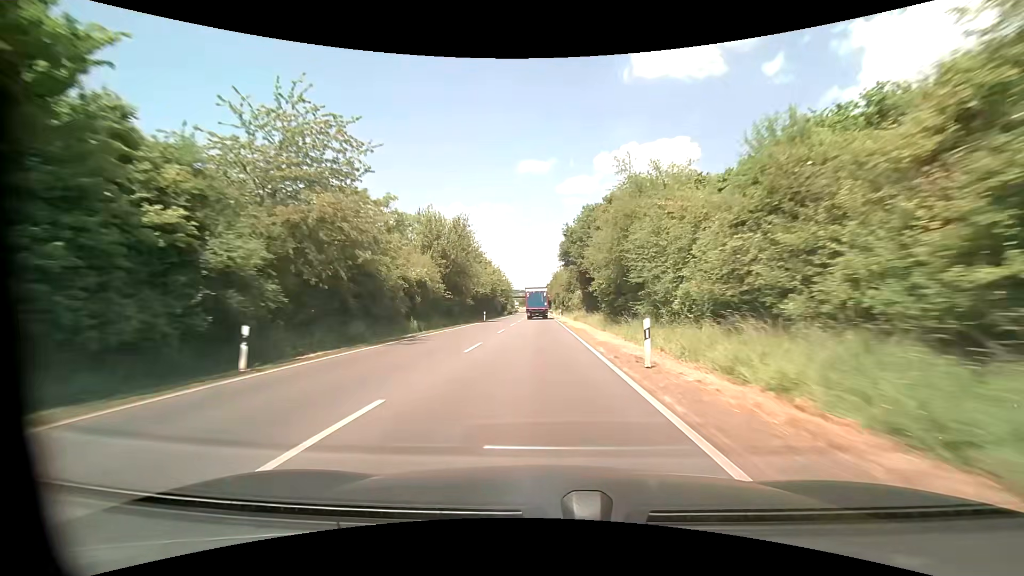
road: primary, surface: asphalt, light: Day
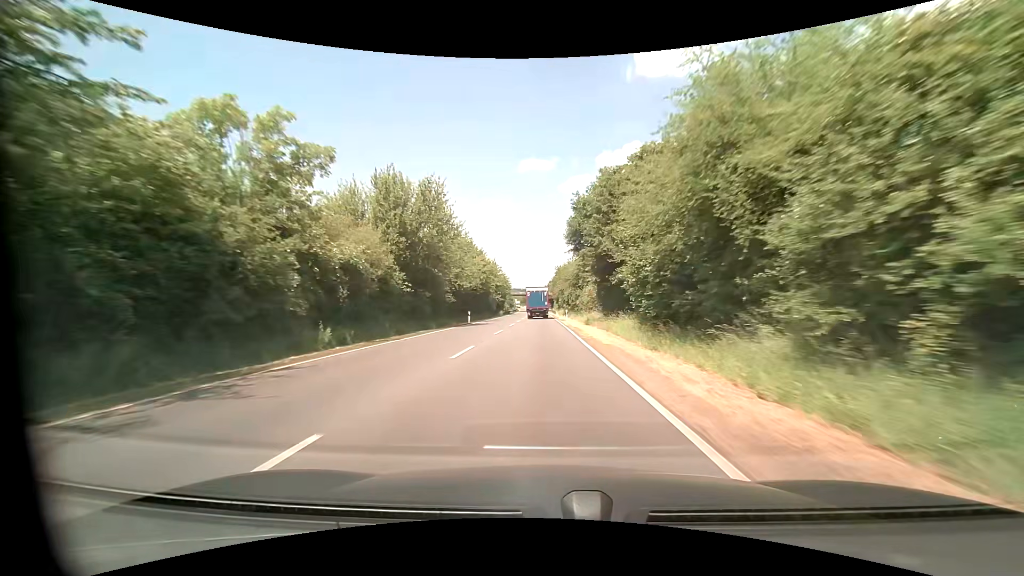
(0.0, +13.8) m; 0°
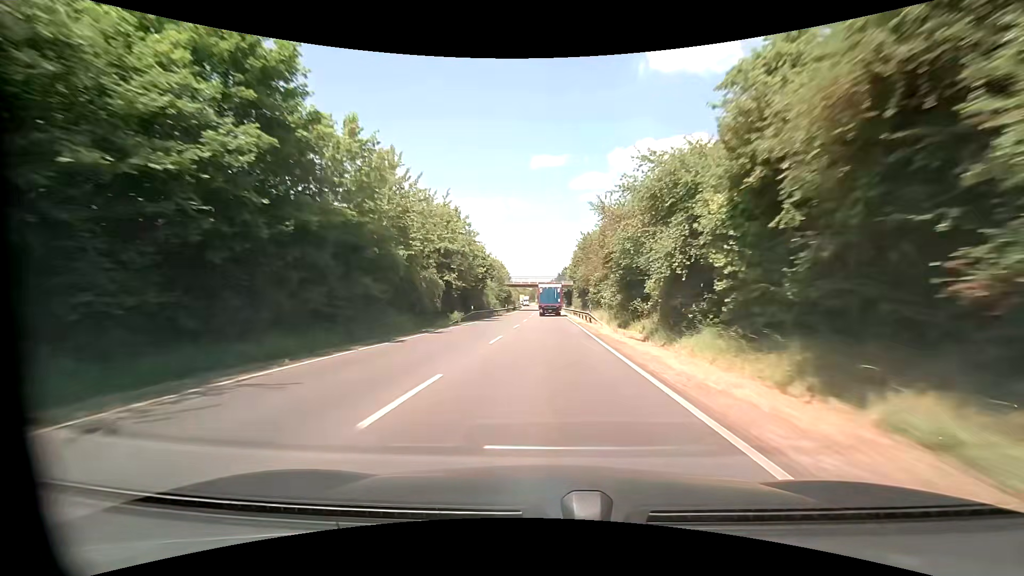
(-0.3, +54.9) m; -1°
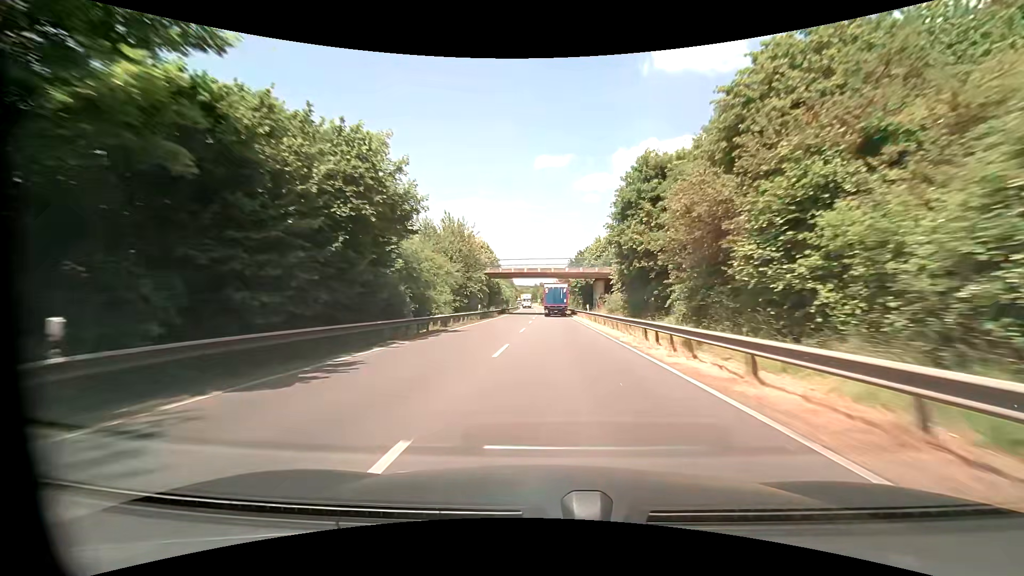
(-0.3, +40.1) m; 0°
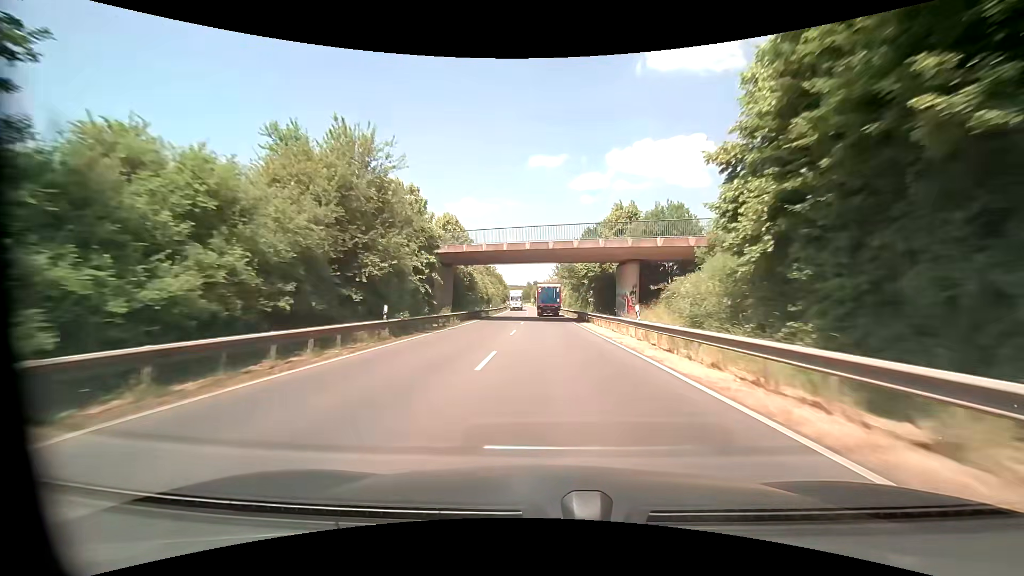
(-0.1, +26.2) m; 0°
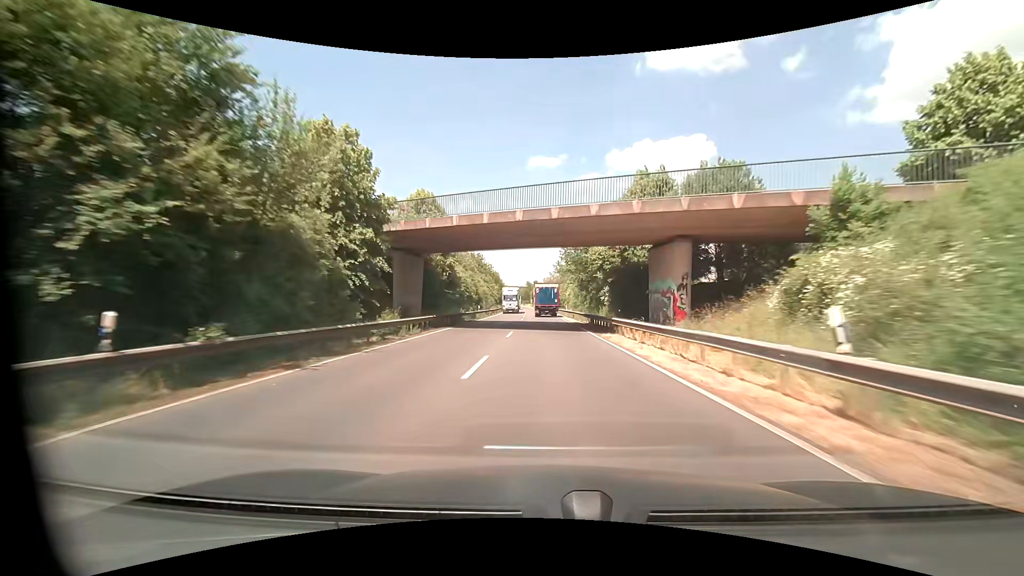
(-0.1, +12.9) m; 0°
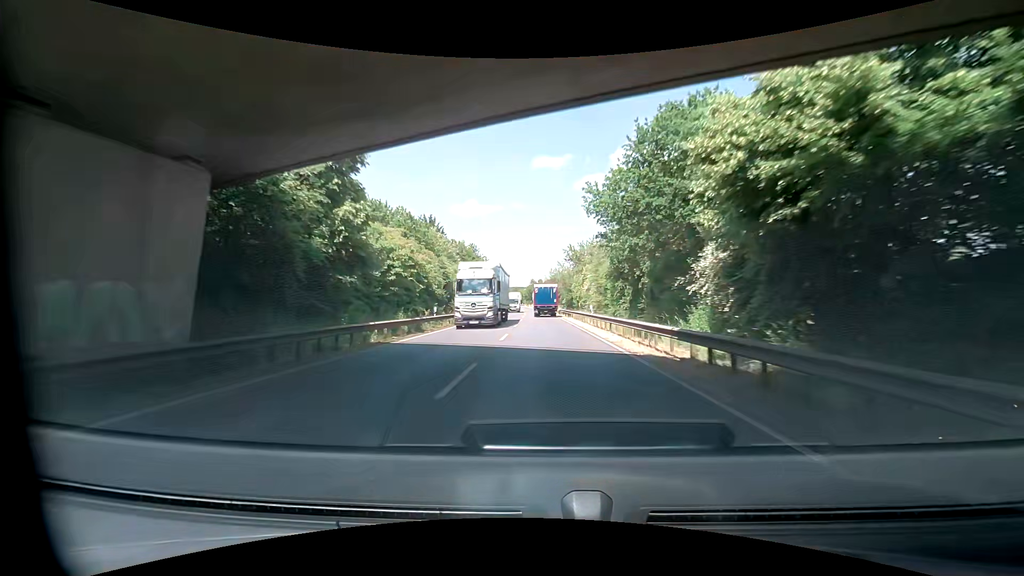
(0.0, +25.5) m; -1°
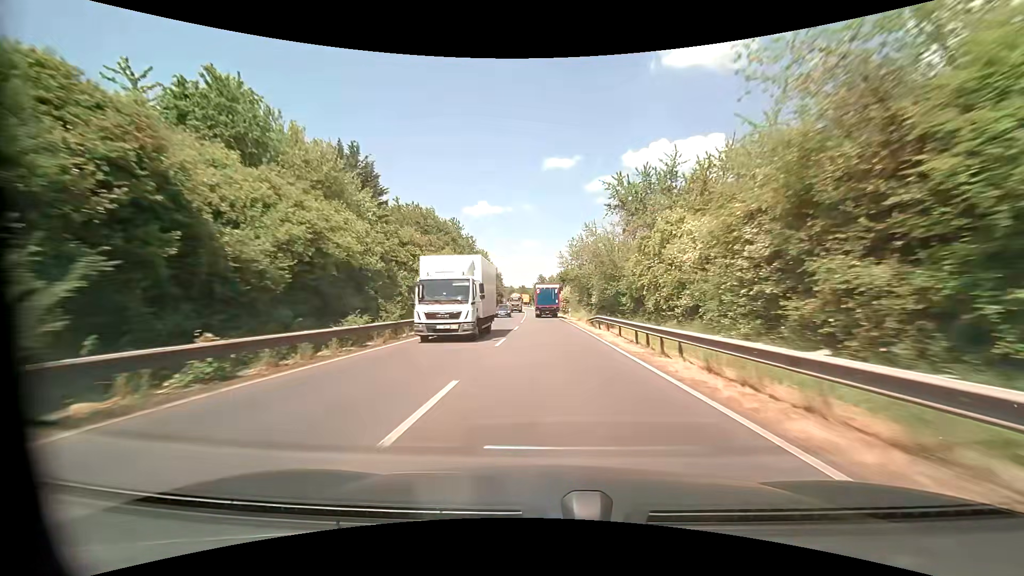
(-0.2, +37.9) m; -1°
(0, +10) (0, +20) (0, +30) (0, +40) (-1, +50) (-1, +60) (-1, +70) (-2, +80) (-2, +90) (-3, +100) m
